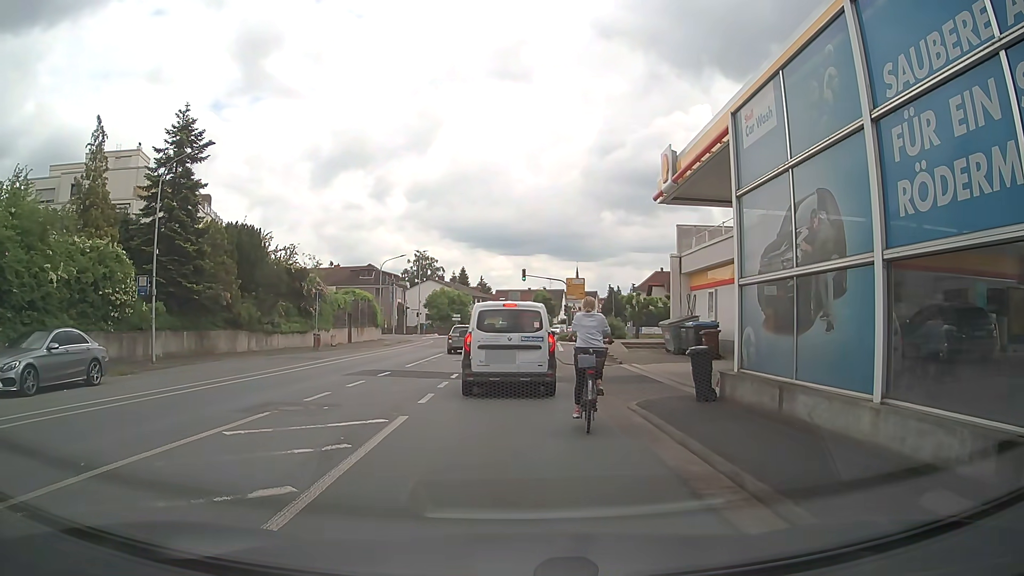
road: tertiary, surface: asphalt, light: Day
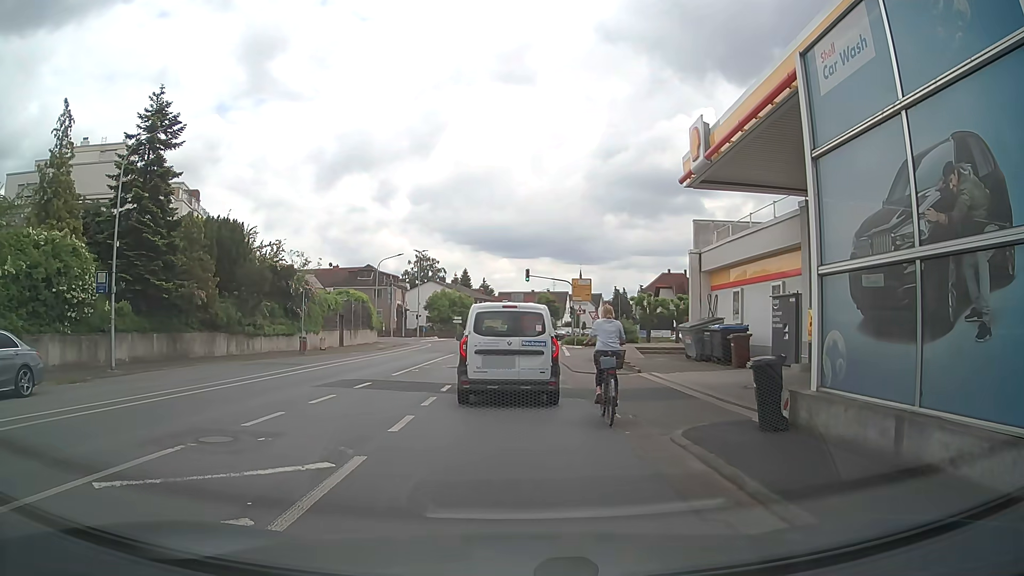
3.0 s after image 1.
(0.0, +3.1) m; 0°
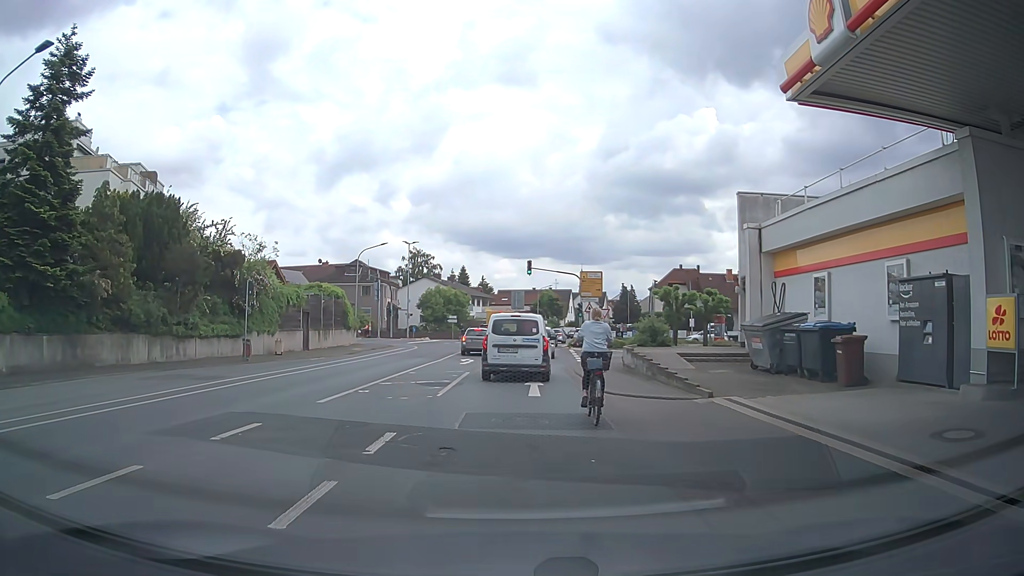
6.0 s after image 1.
(-0.1, +7.9) m; 0°
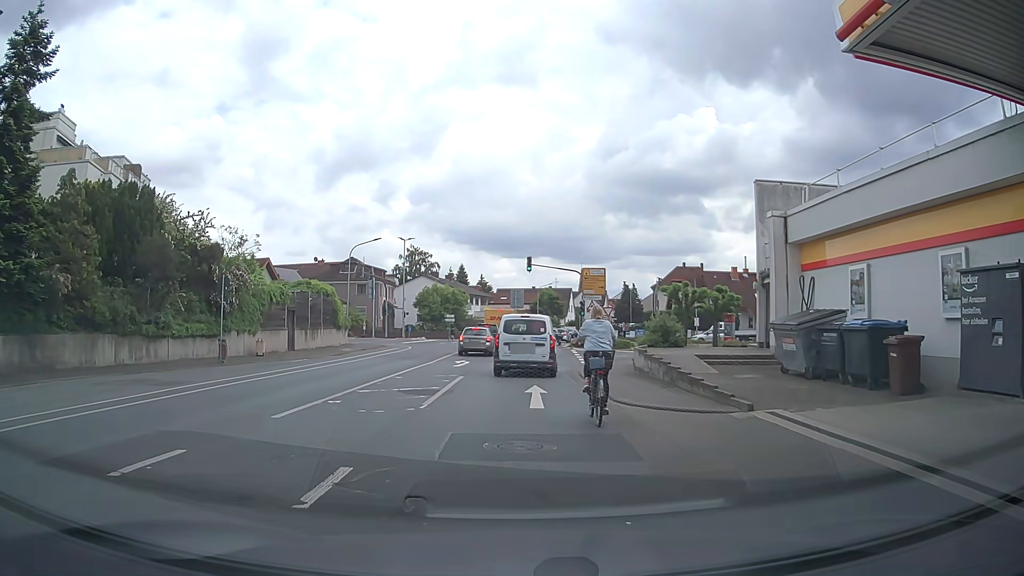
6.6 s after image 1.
(0.0, +2.4) m; -2°
